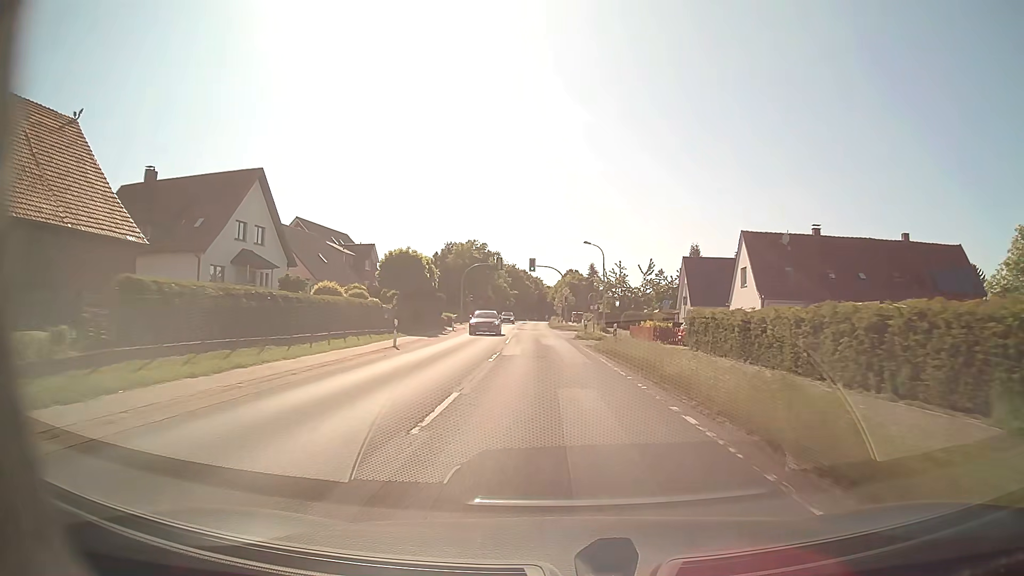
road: secondary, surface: asphalt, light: Day
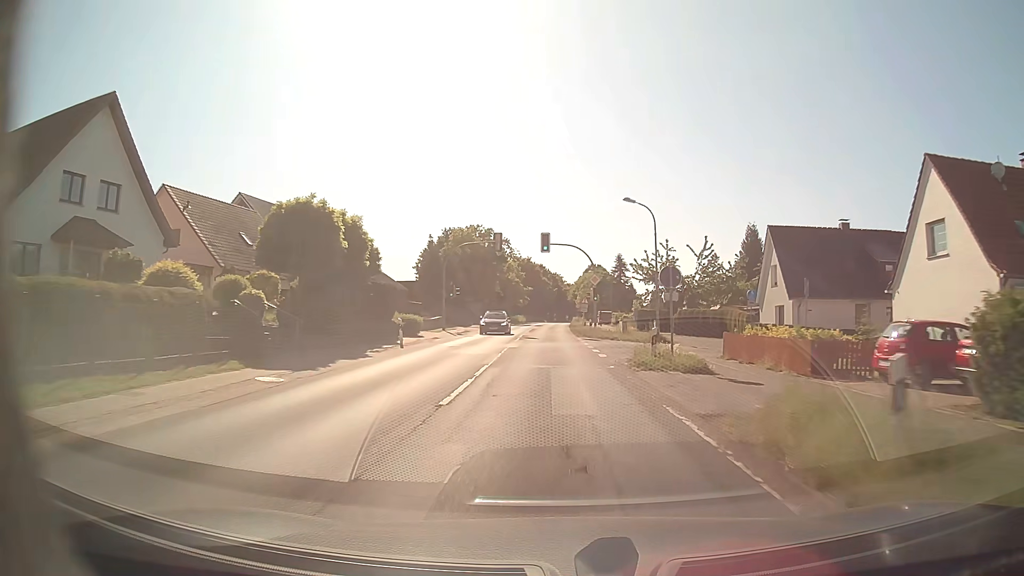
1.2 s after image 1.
(-0.3, +21.5) m; -2°
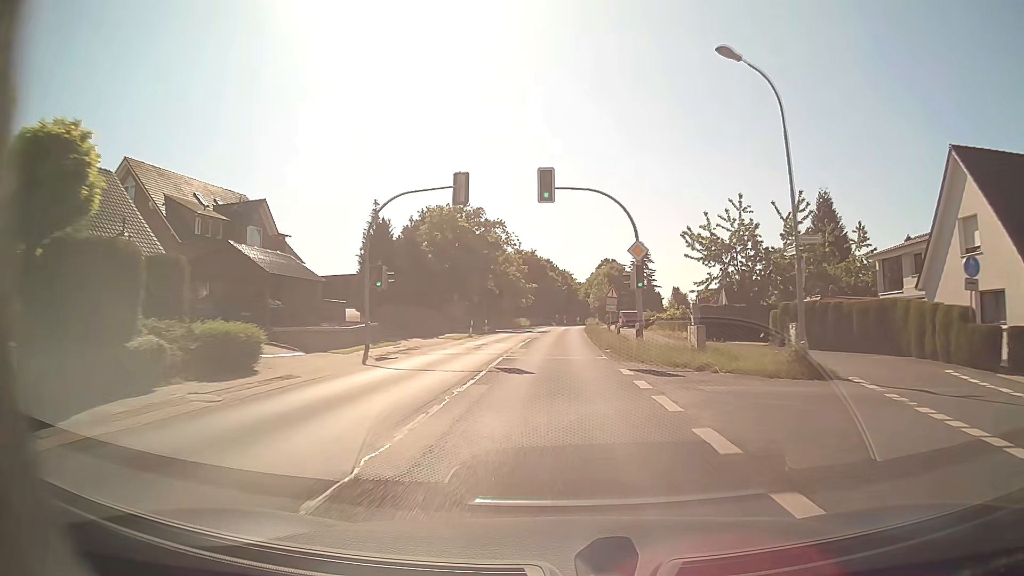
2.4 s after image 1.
(-0.2, +21.5) m; -1°
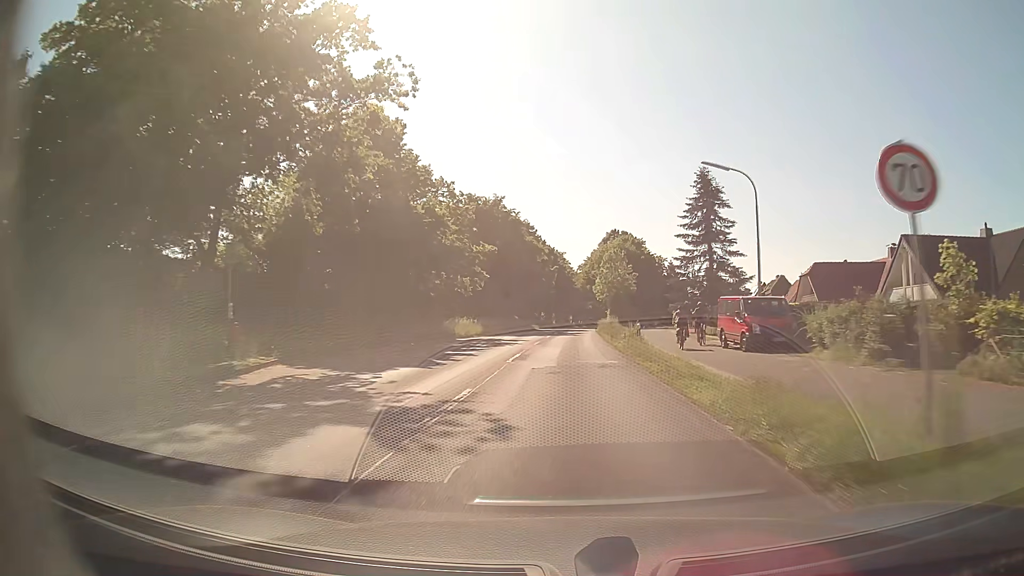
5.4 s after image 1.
(+0.2, +53.7) m; +1°
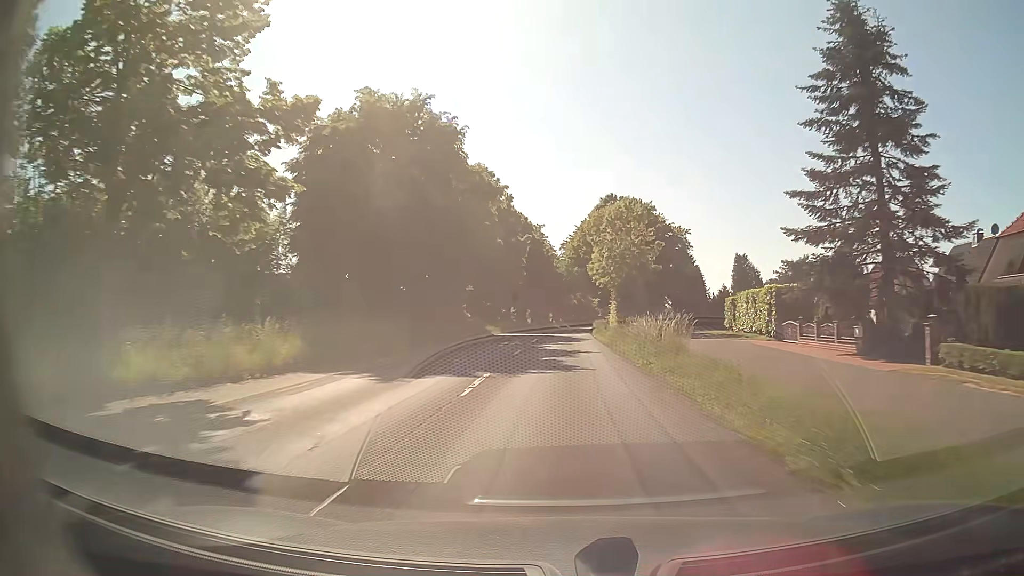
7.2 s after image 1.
(+0.5, +32.2) m; +2°
